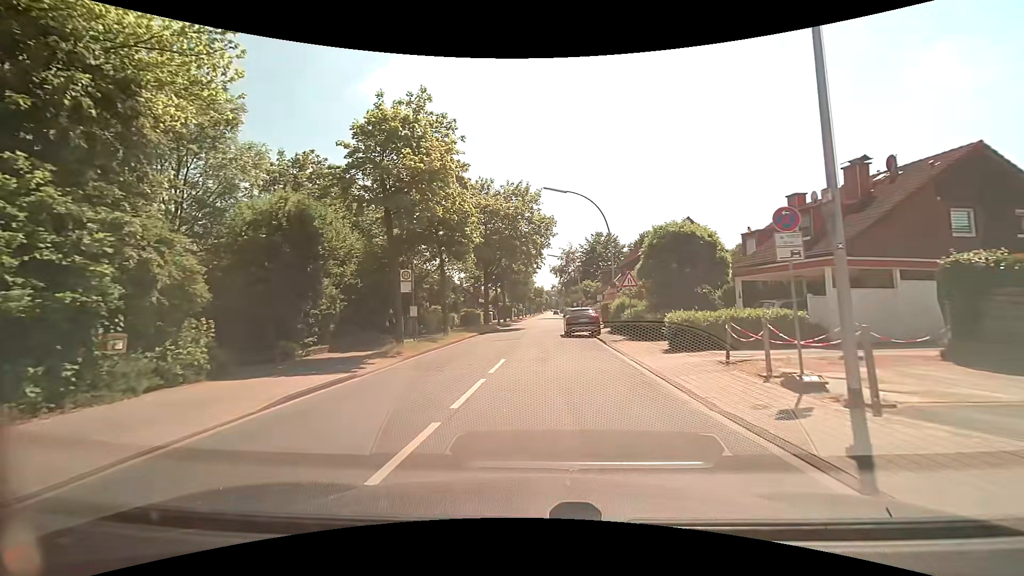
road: secondary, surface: asphalt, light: Day
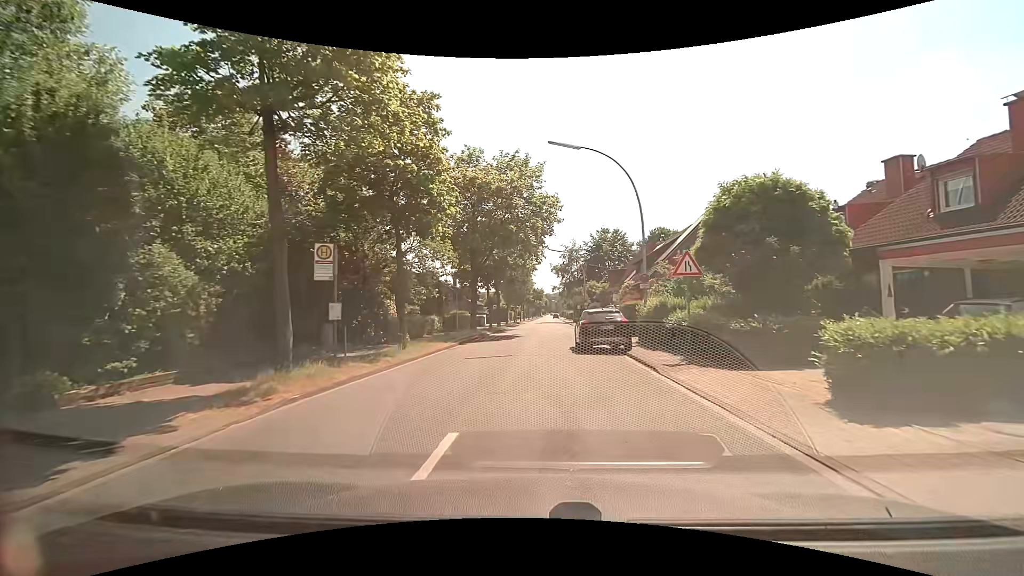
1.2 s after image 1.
(0.0, +8.7) m; 0°
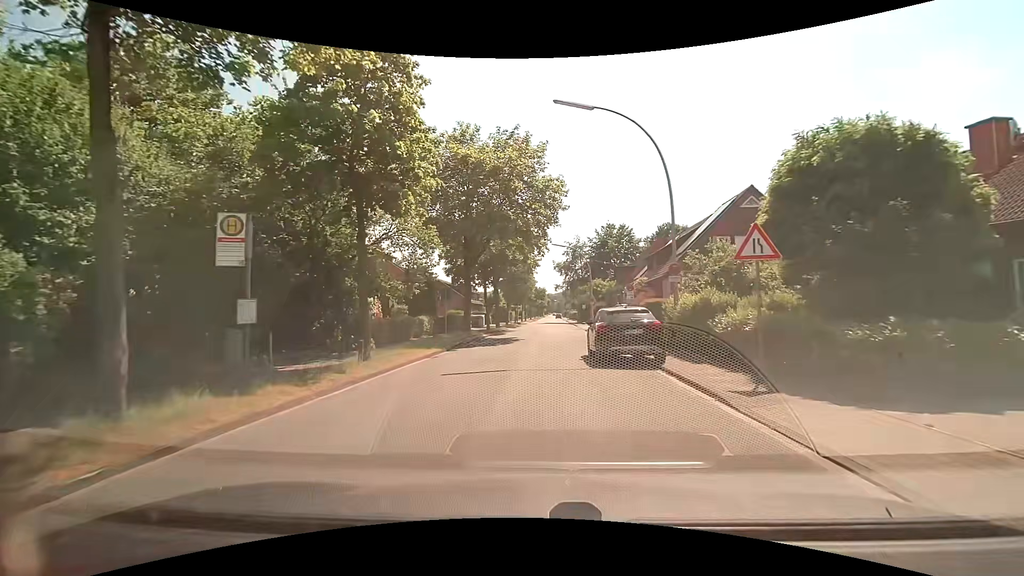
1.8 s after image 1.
(0.0, +4.2) m; 0°
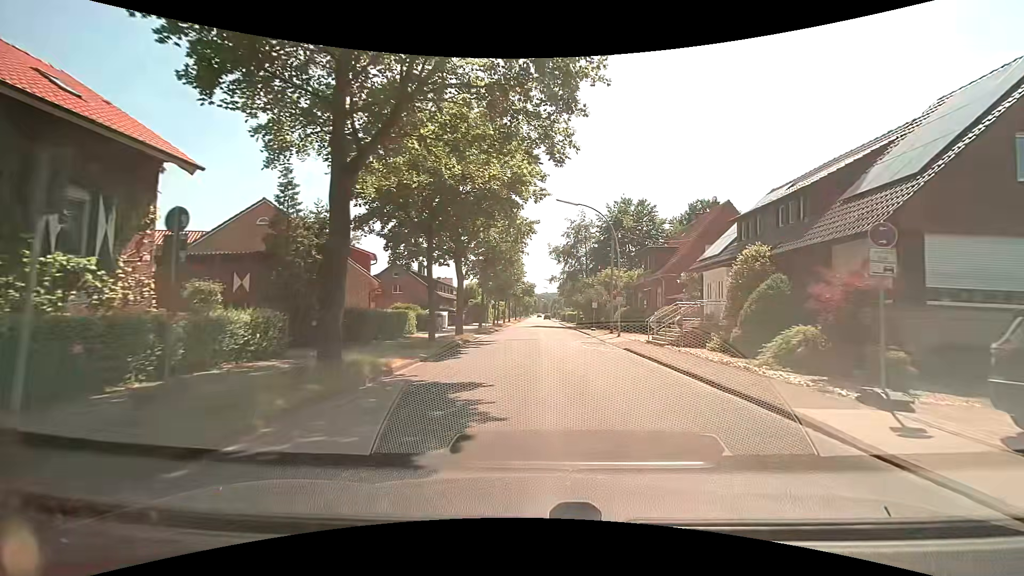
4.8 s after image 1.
(-0.3, +20.8) m; +2°
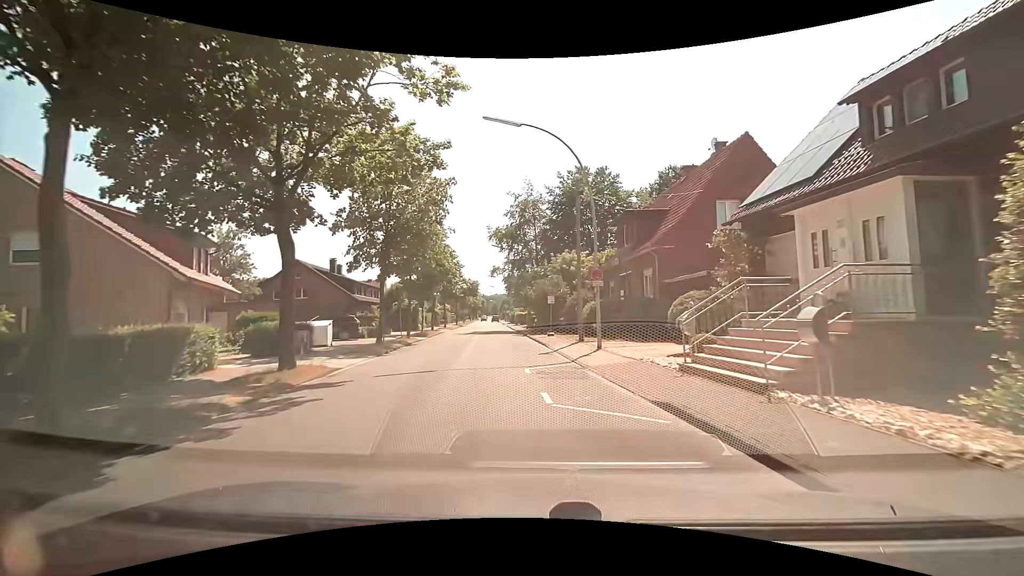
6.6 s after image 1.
(+1.1, +13.9) m; +6°
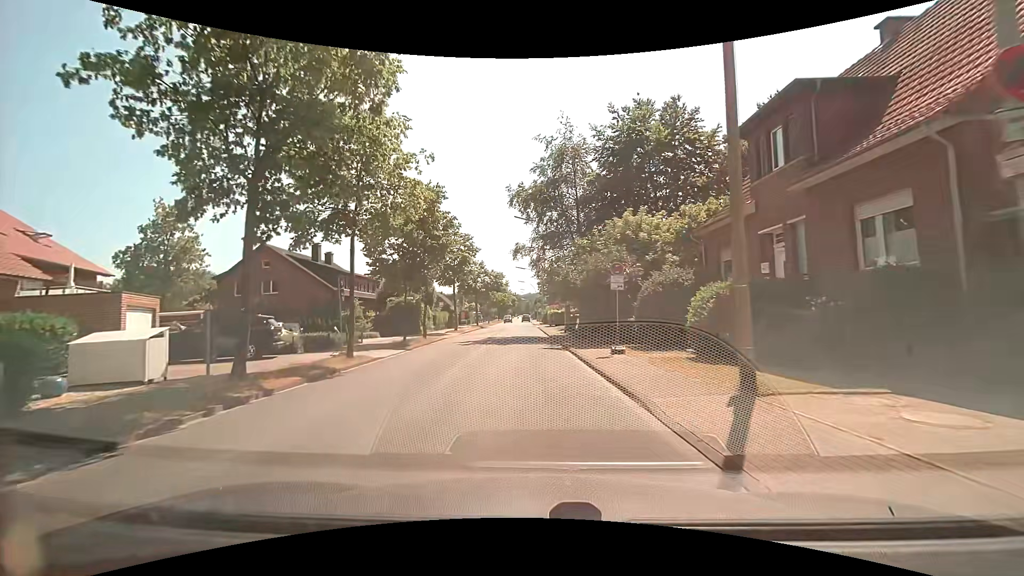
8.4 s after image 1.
(-0.6, +15.1) m; -5°
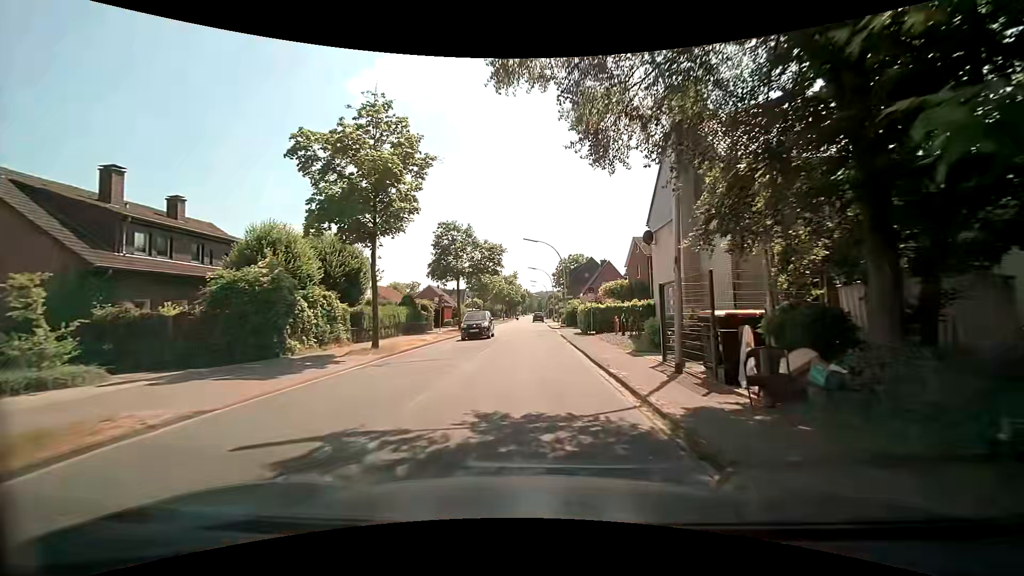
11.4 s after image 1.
(-0.2, +26.9) m; -1°
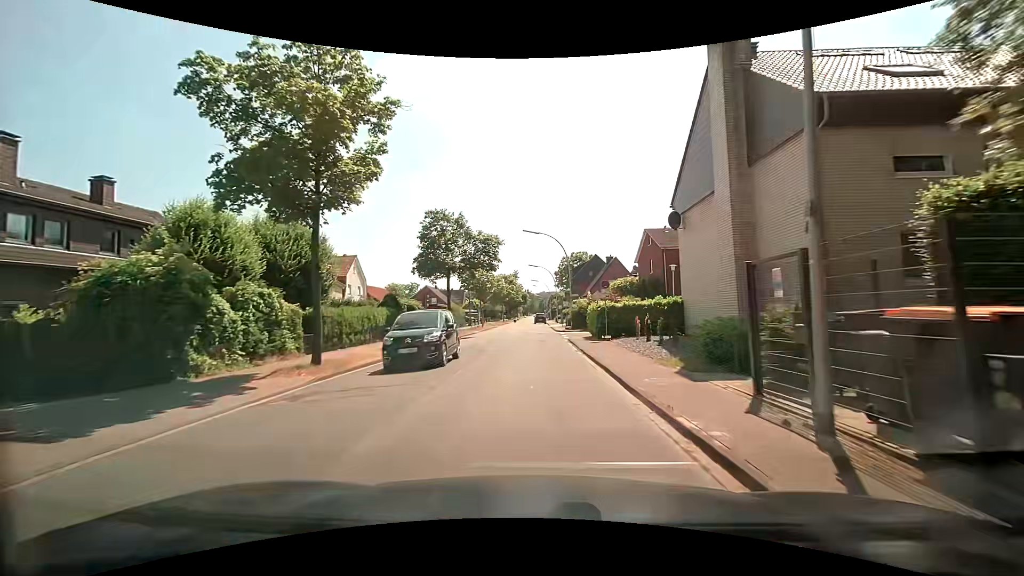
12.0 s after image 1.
(0.0, +5.5) m; 0°
(0, +10) (0, +20) (0, +30) (0, +40) (0, +50) (-1, +60) (-2, +70) (-2, +80) (-2, +90) (-1, +100) m
